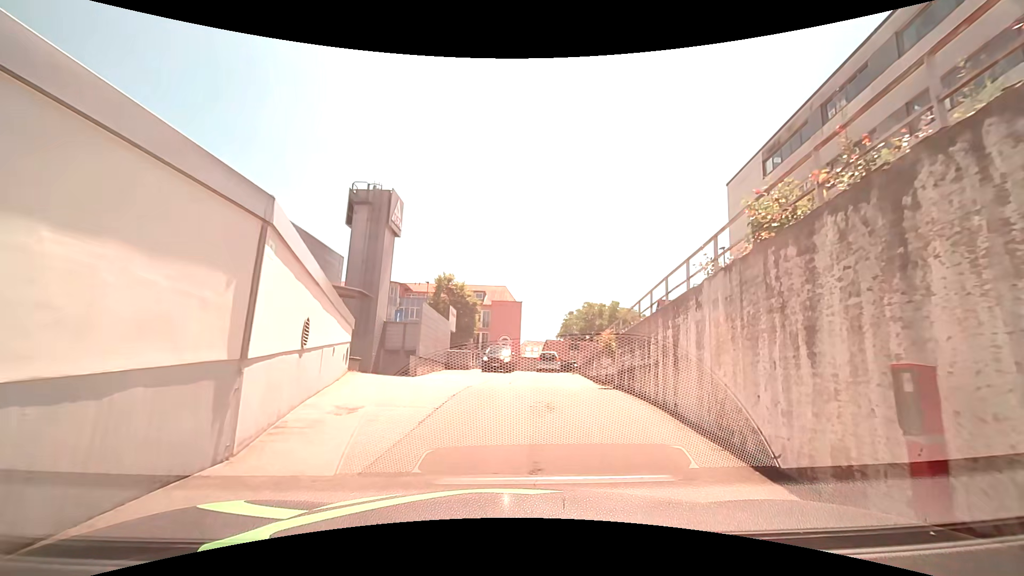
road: residential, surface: asphalt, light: Day
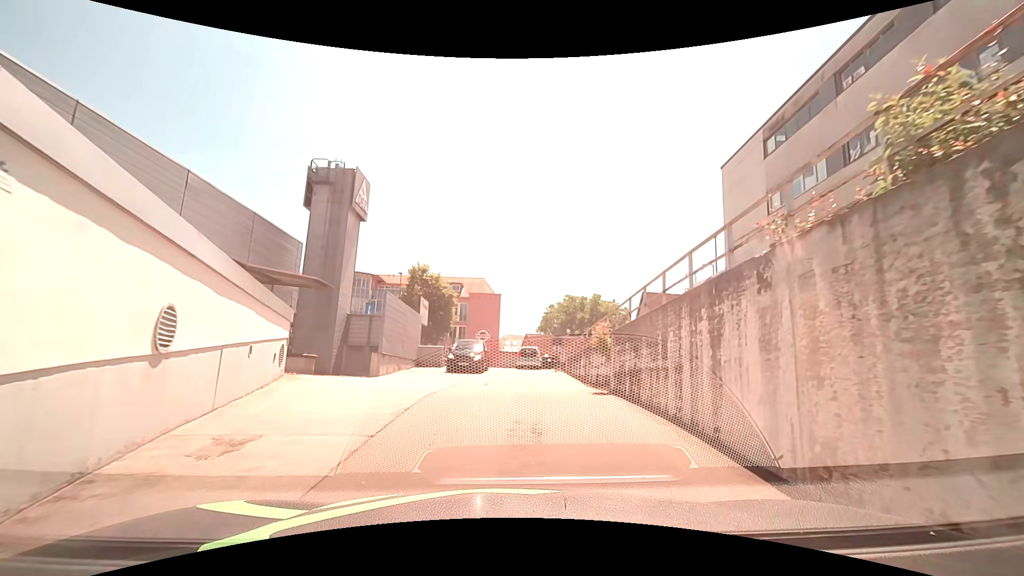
(0.0, +2.9) m; +2°
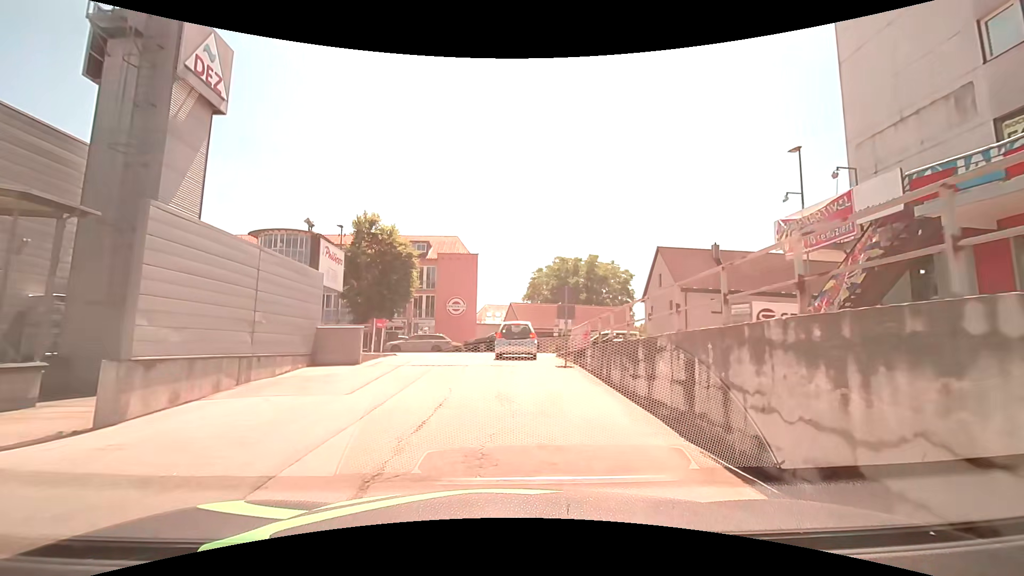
(+0.4, +13.1) m; +2°
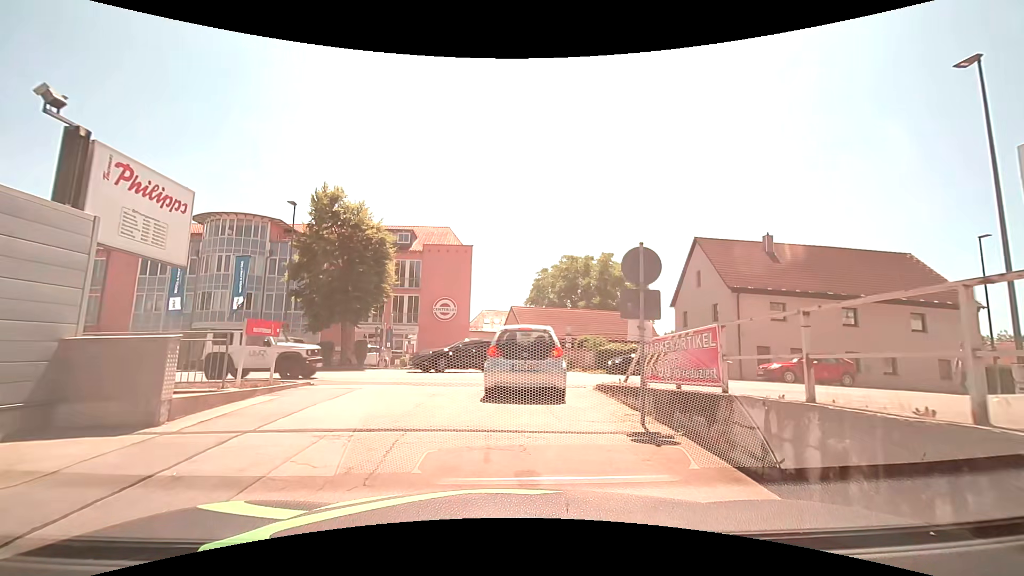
(0.0, +9.0) m; +1°
